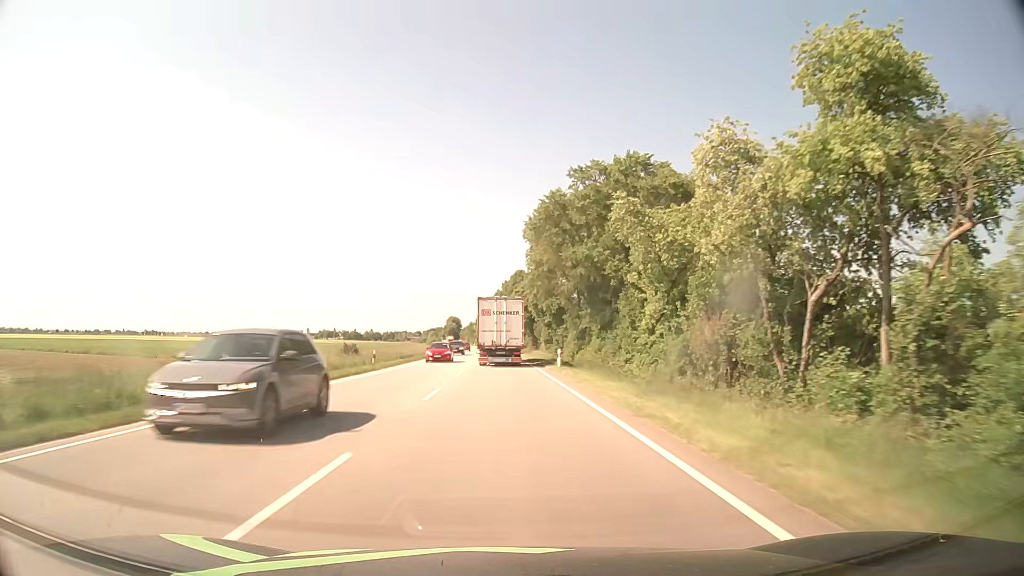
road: primary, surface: asphalt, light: Day
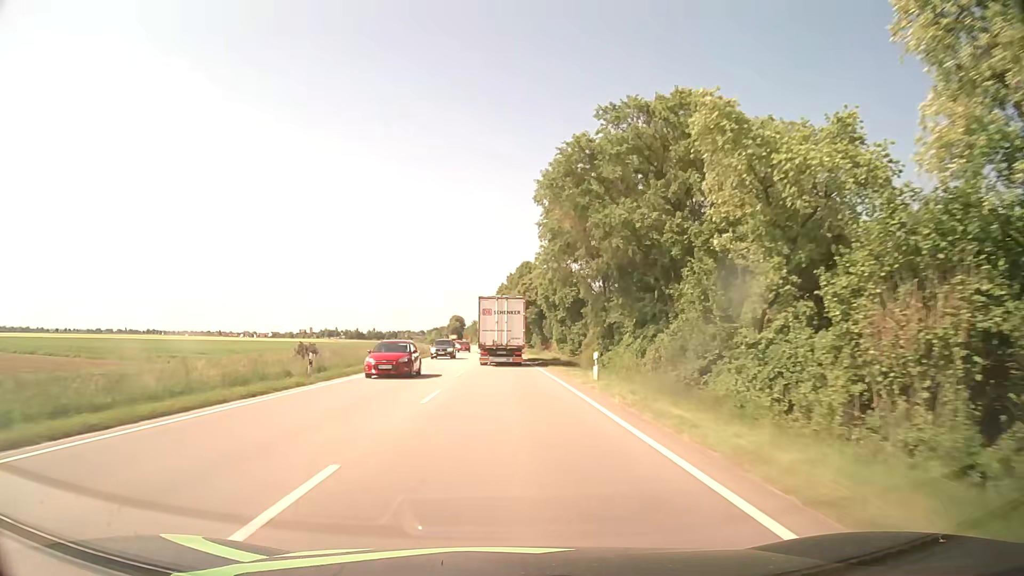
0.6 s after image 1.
(-0.1, +12.7) m; 0°
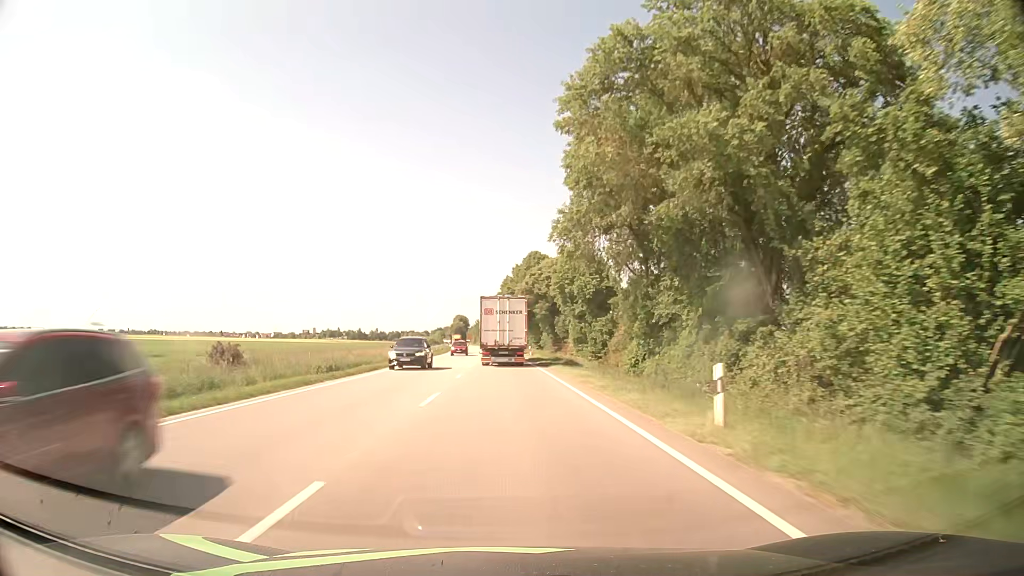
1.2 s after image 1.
(-0.1, +12.7) m; -1°
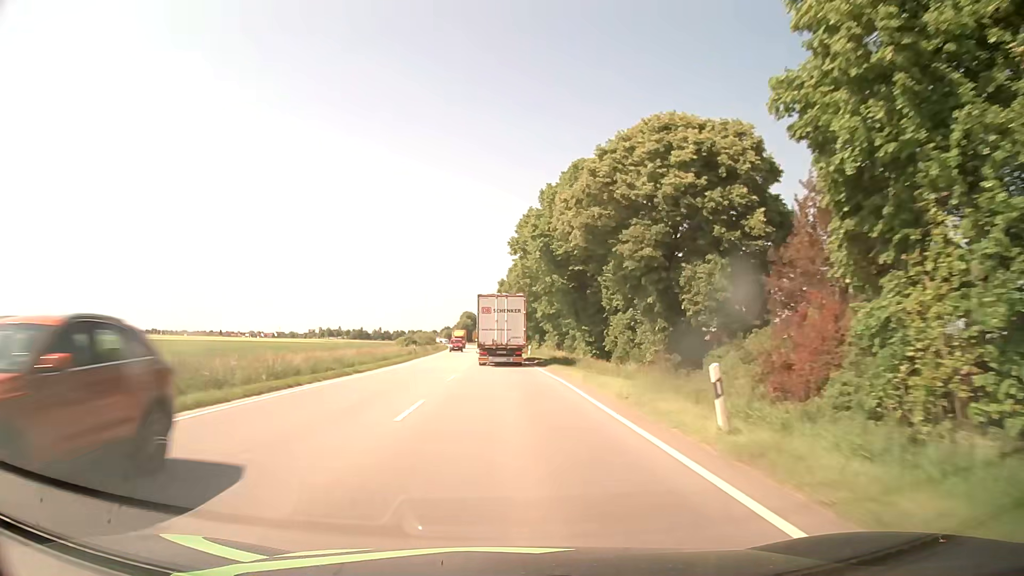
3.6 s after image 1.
(-0.3, +50.4) m; -1°
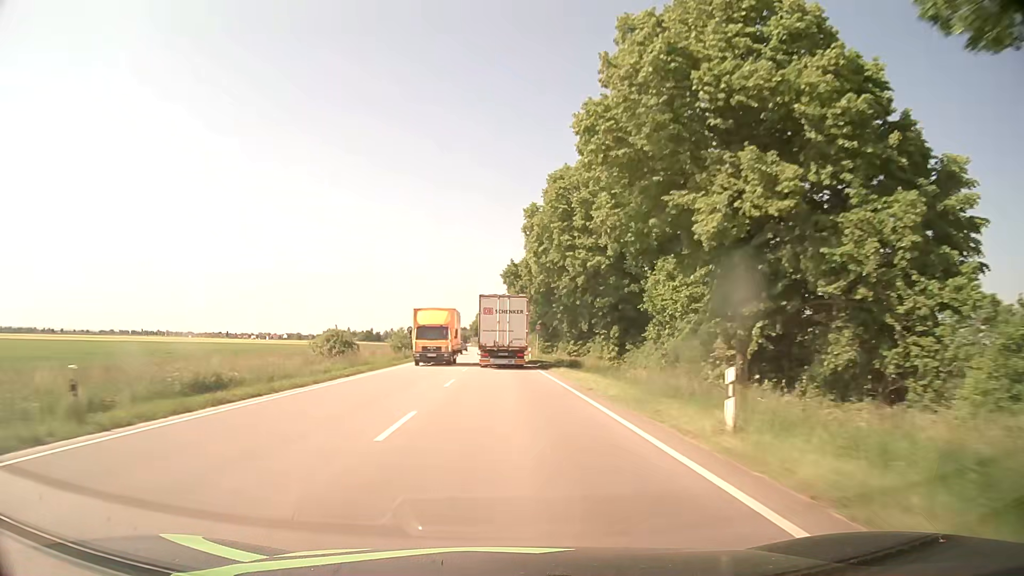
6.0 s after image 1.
(-0.7, +49.6) m; -1°
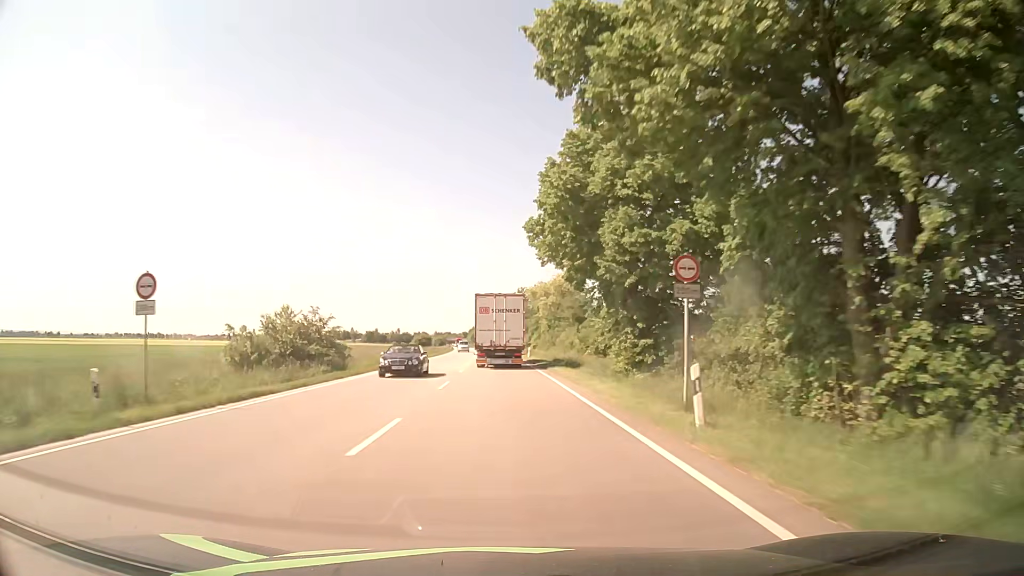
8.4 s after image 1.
(-0.7, +48.6) m; -1°
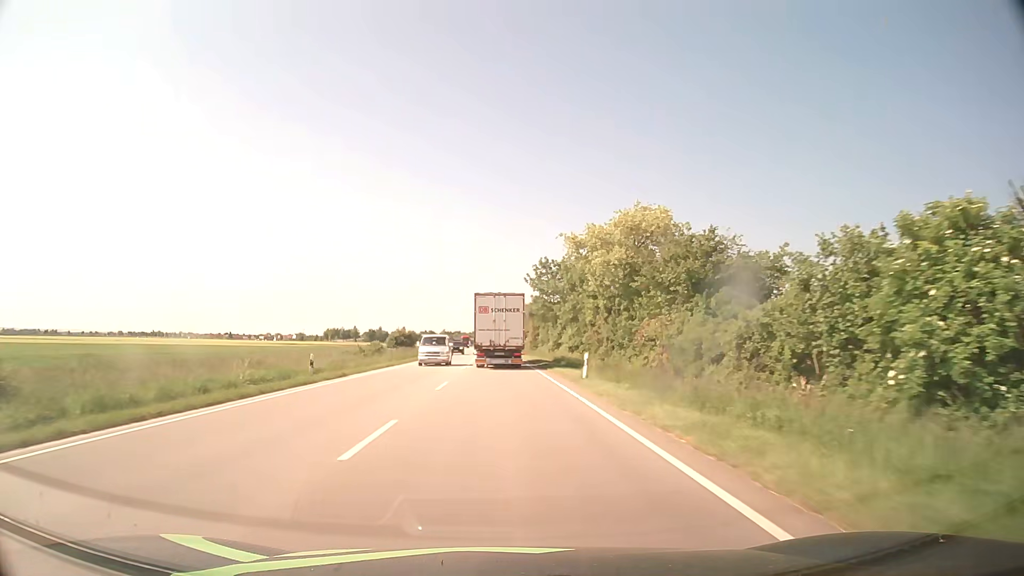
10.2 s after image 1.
(-0.6, +35.9) m; -2°
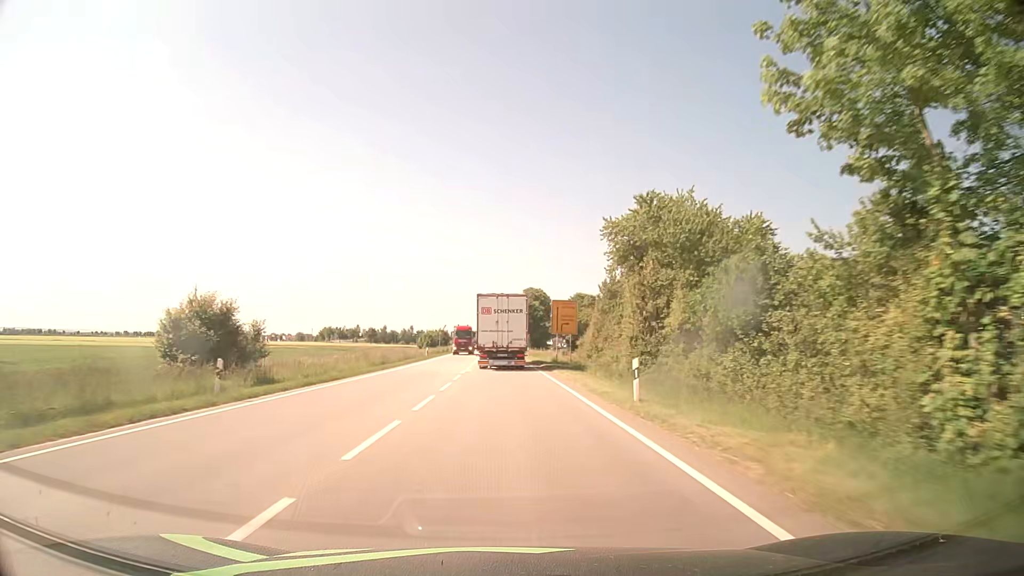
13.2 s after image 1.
(-0.9, +58.9) m; -2°
(0, +10) (0, +20) (0, +30) (0, +40) (0, +50) (-1, +60) (-1, +70) (-1, +80) (-1, +90) (-2, +100) m
